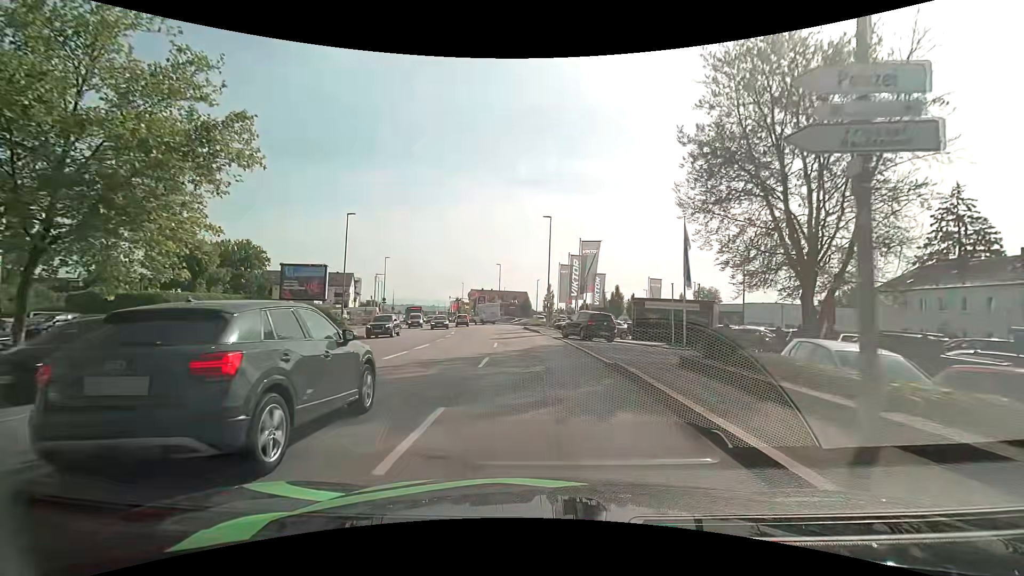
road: tertiary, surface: asphalt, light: Day
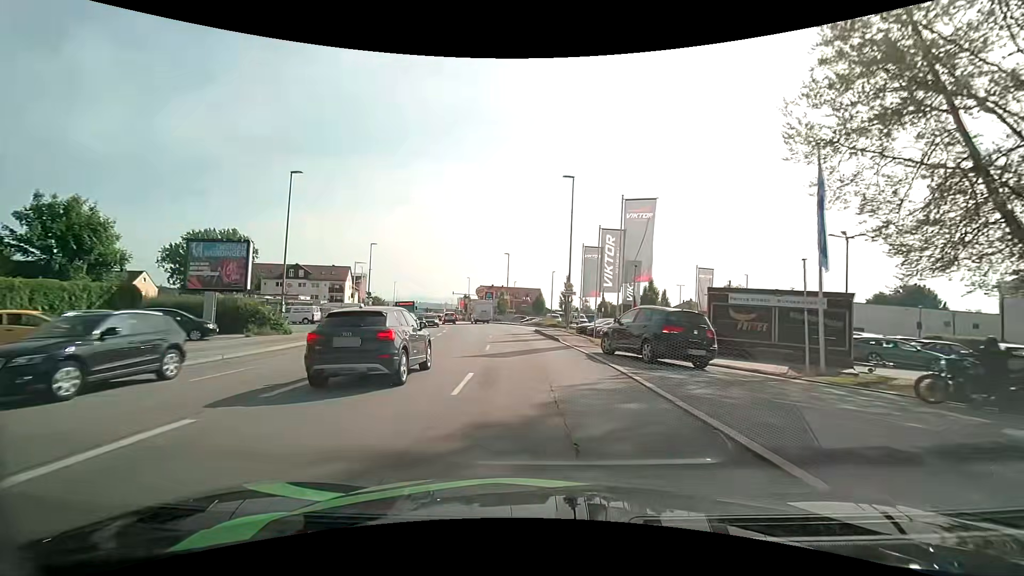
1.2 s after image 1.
(-0.2, +12.8) m; -1°
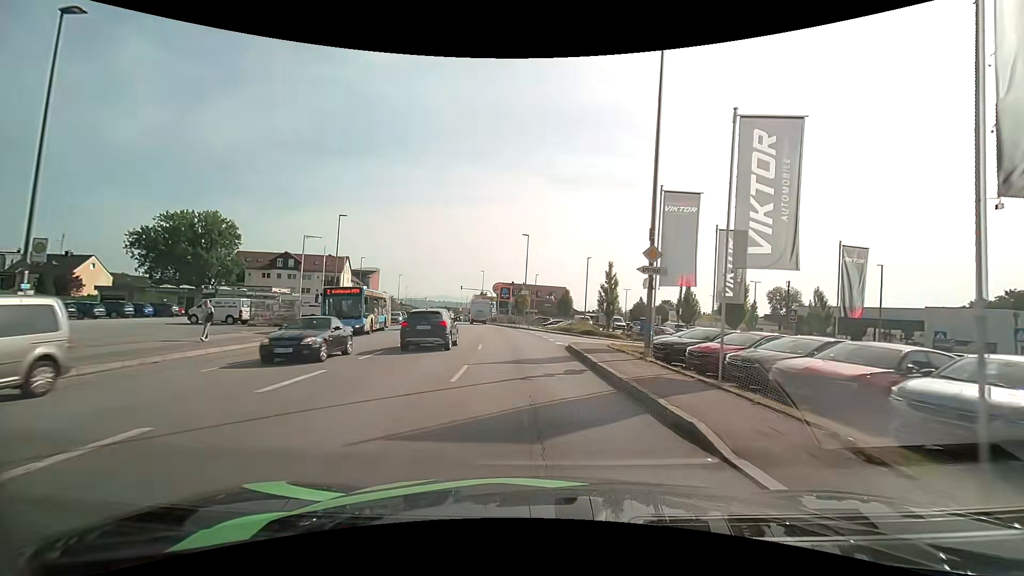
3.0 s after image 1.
(-0.5, +17.8) m; -3°
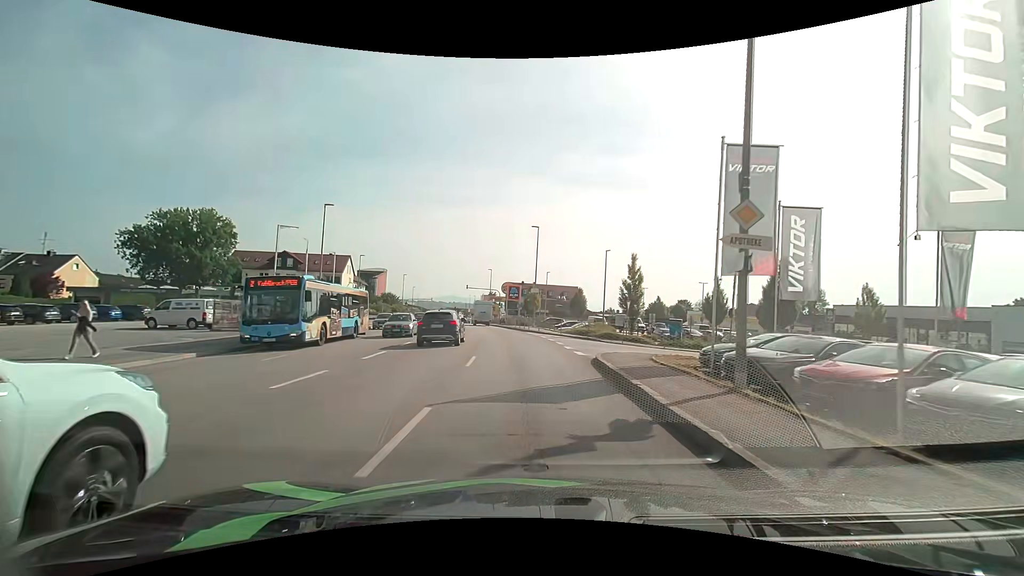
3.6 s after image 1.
(0.0, +5.6) m; -1°
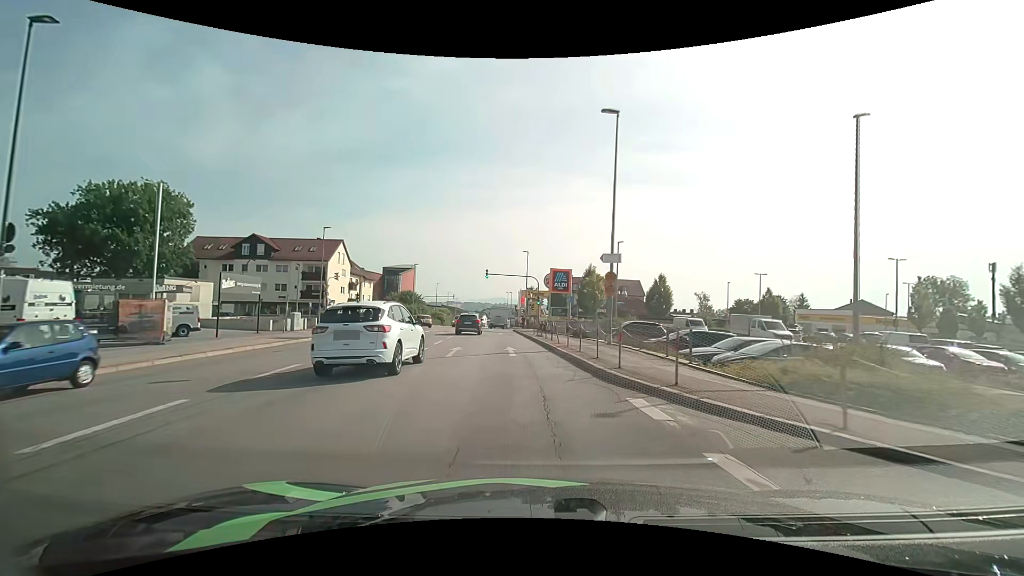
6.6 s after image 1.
(-1.5, +28.3) m; -5°
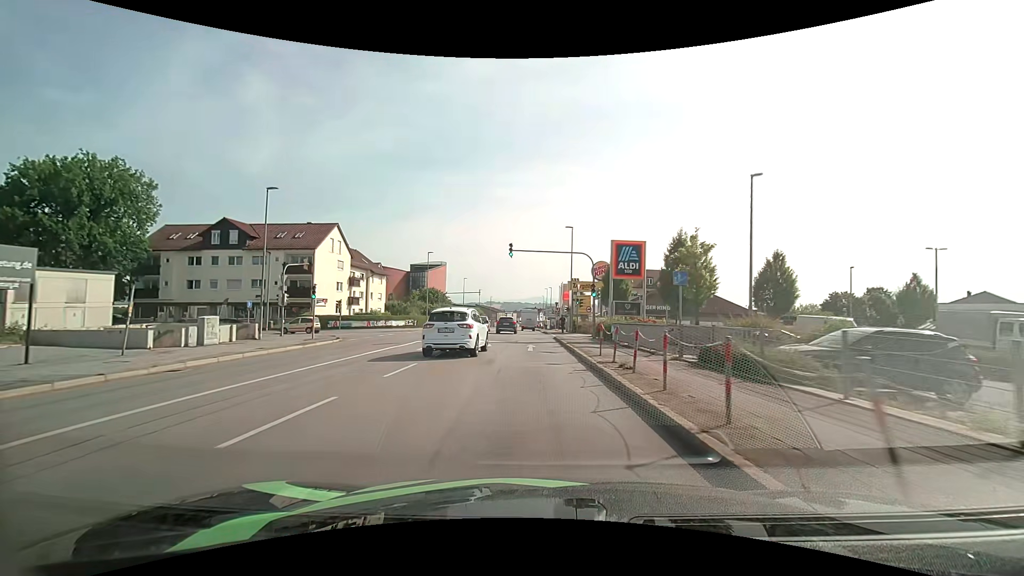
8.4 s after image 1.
(-1.0, +18.1) m; -5°
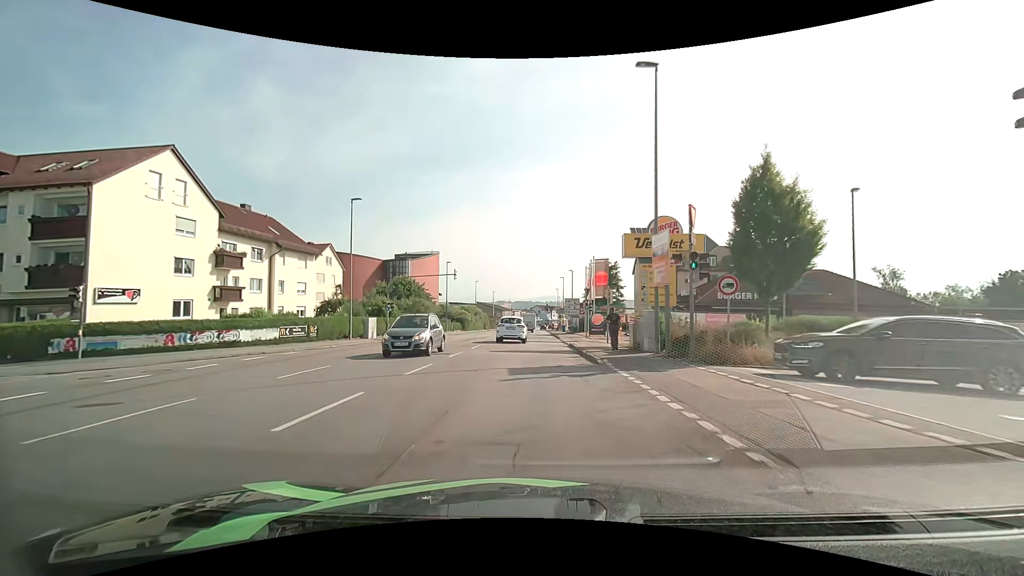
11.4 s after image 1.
(-0.7, +31.2) m; -1°
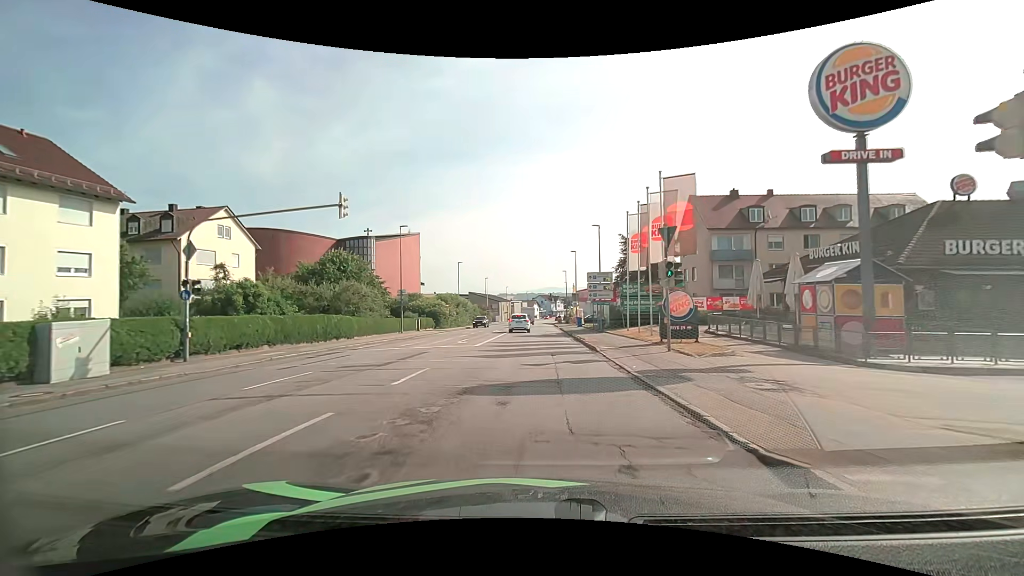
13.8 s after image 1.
(-0.3, +26.0) m; 0°
(0, +10) (0, +20) (0, +30) (0, +40) (0, +50) (-1, +60) (-2, +70) (-2, +80) (-3, +90) (-3, +100) m
